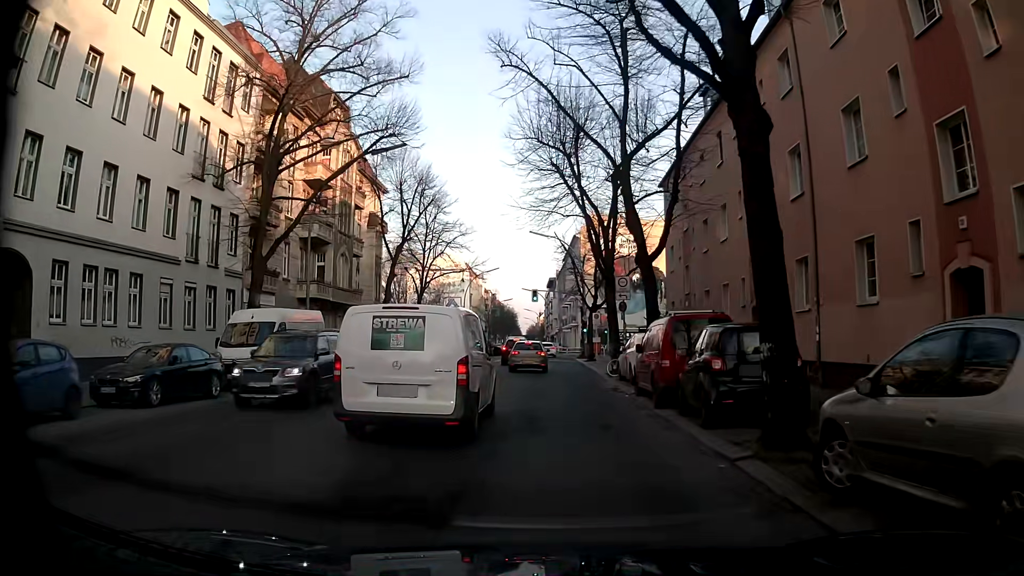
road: tertiary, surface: asphalt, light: Day
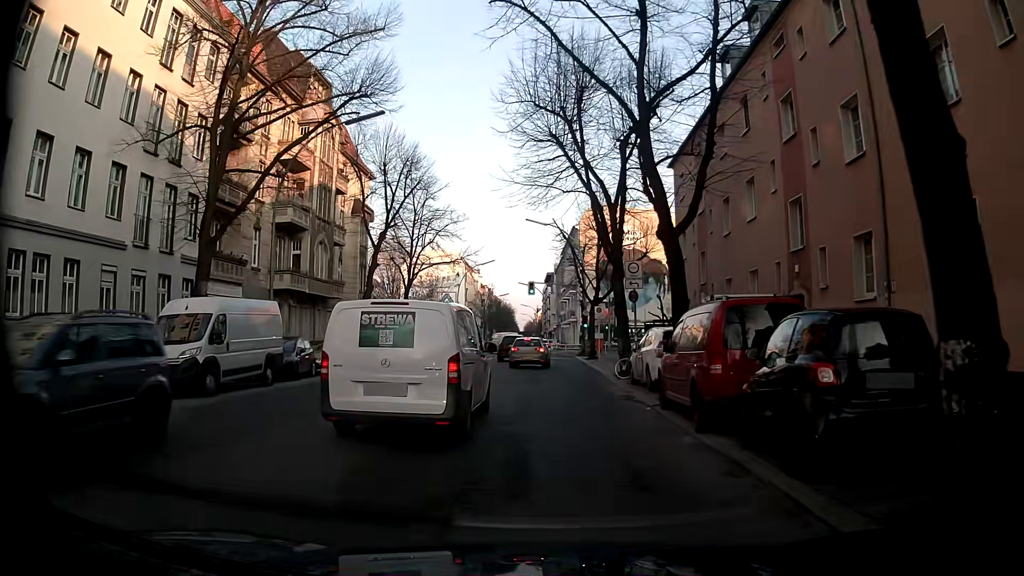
(0.0, +4.1) m; +1°
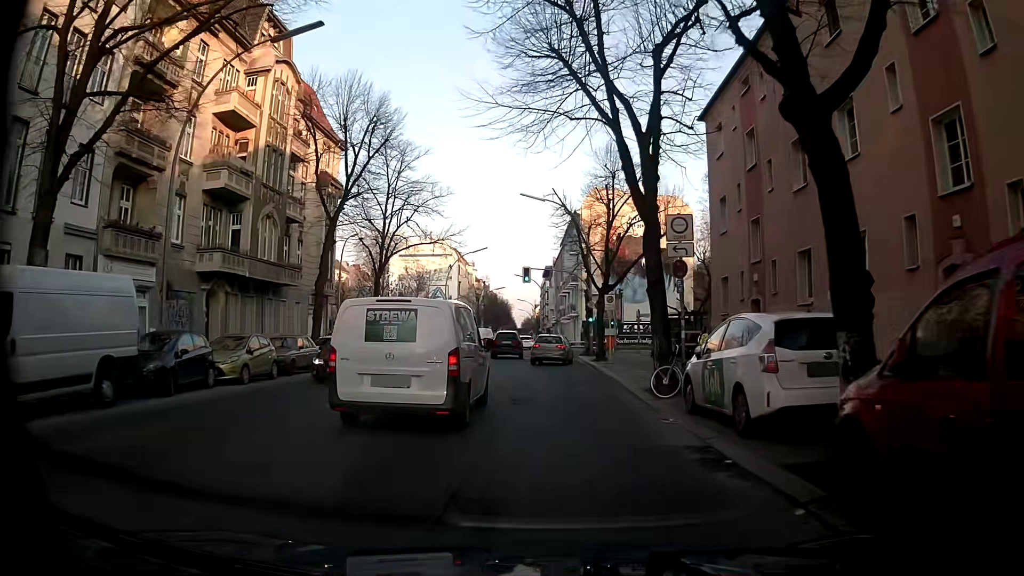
(-0.2, +8.2) m; -2°
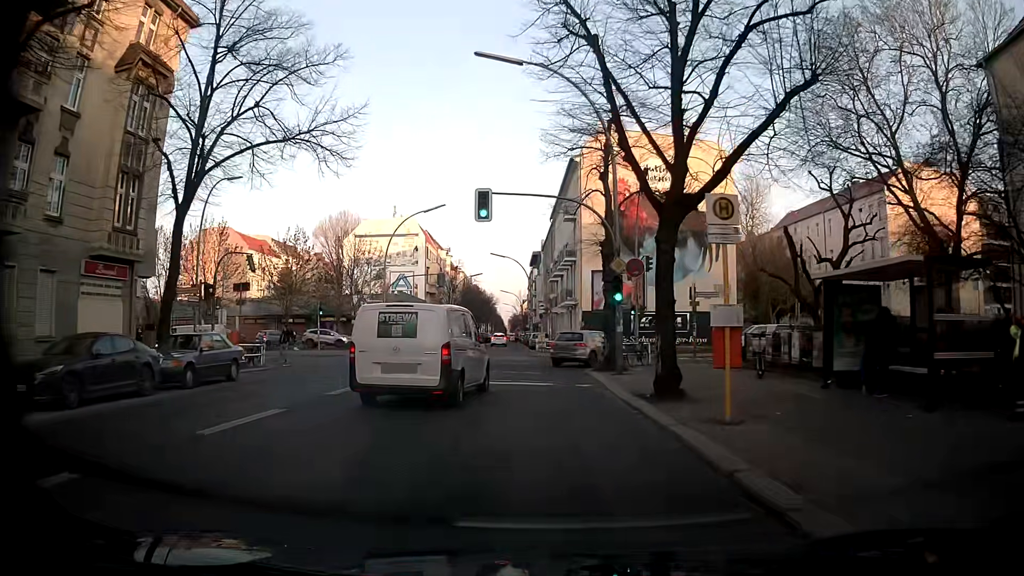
(+0.2, +23.0) m; +2°
(0, +10) (0, +20) (-1, +30) (-2, +40) (-3, +50) (-4, +60) (-5, +70) (-5, +80) (-6, +90) (-7, +100) m
